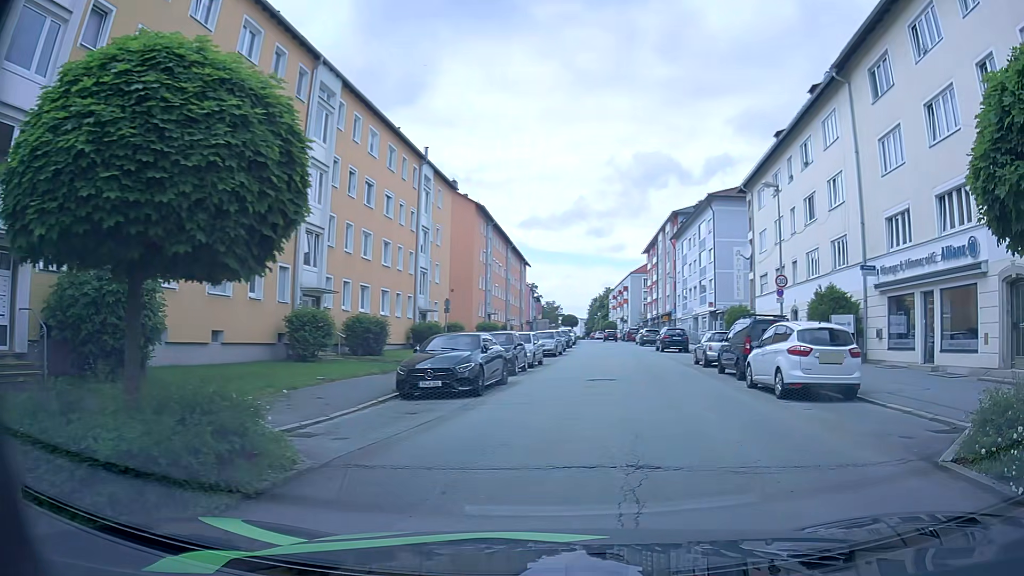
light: Day
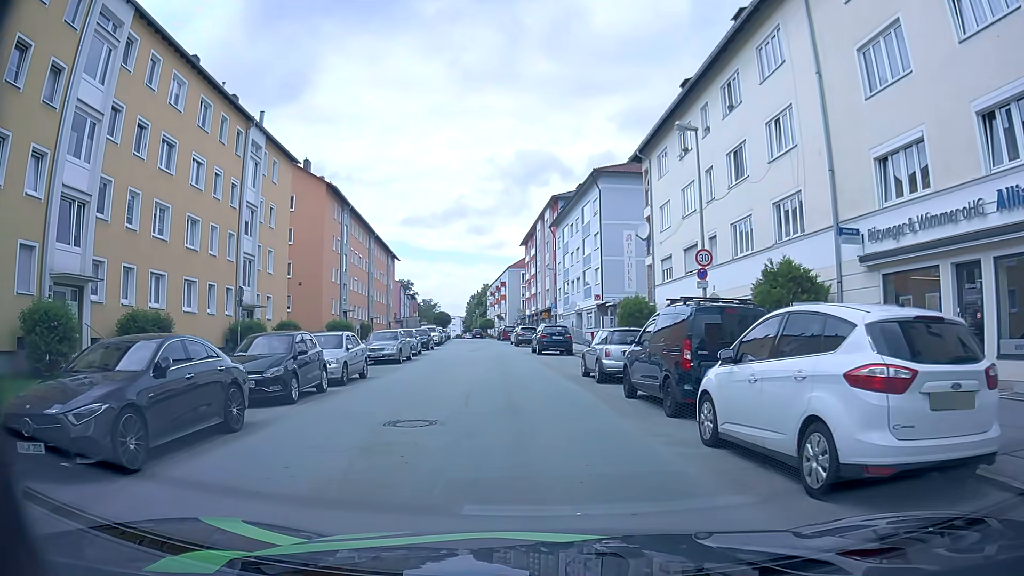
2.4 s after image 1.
(+1.4, +8.9) m; +9°
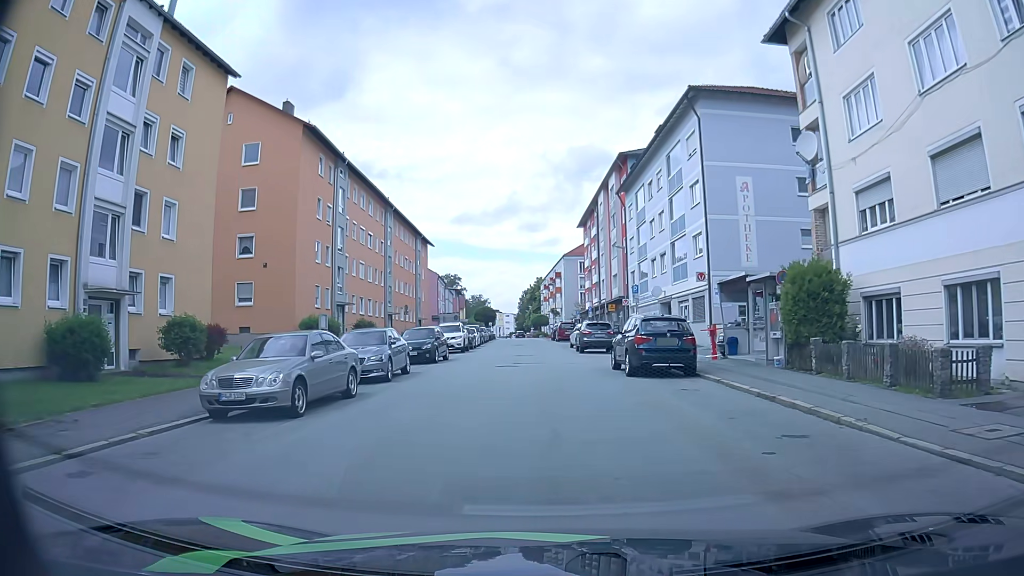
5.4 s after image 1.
(-0.8, +18.0) m; -4°
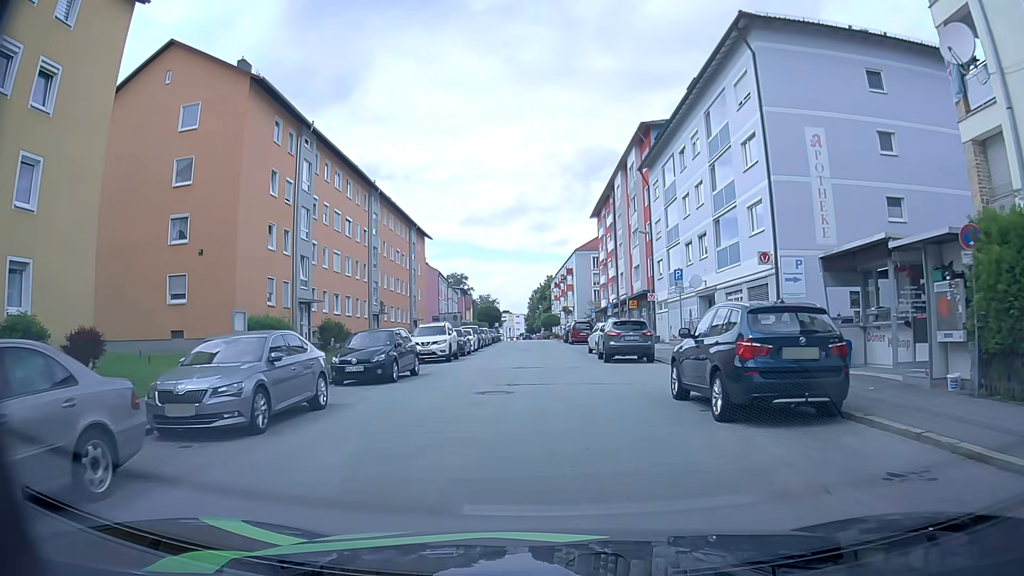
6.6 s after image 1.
(+0.1, +9.0) m; 0°
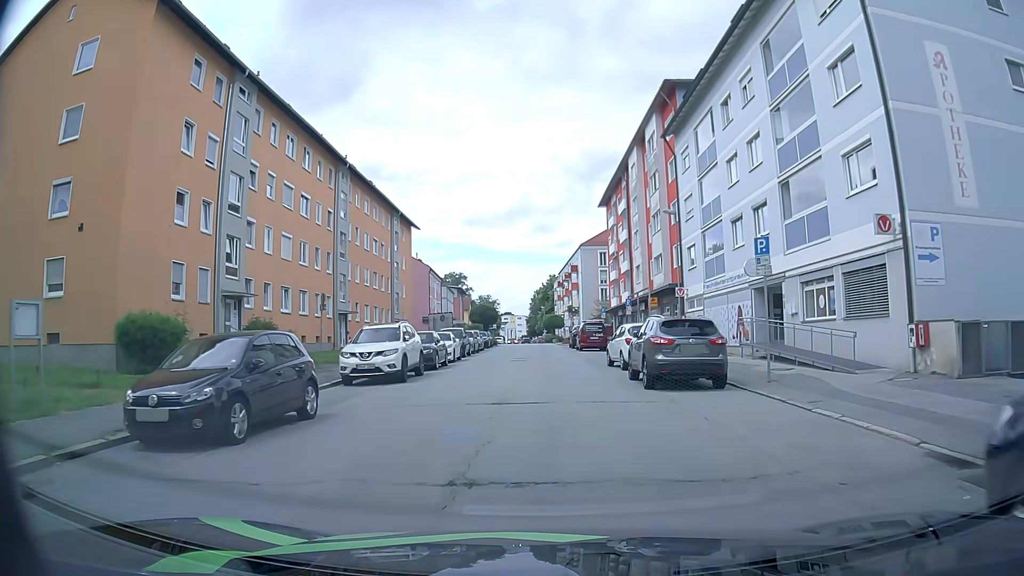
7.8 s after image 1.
(-0.2, +9.7) m; -1°
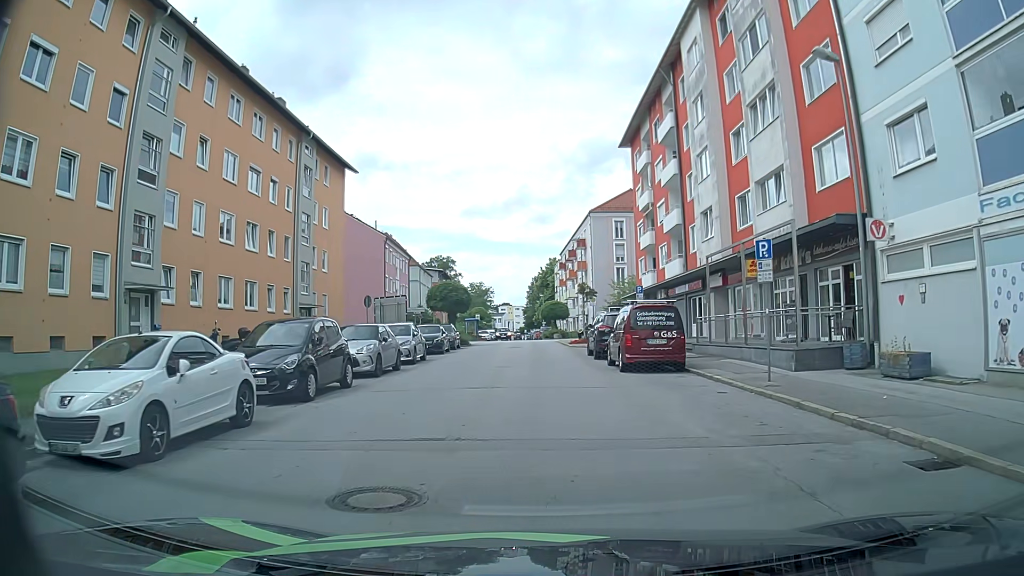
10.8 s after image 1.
(0.0, +23.7) m; 0°
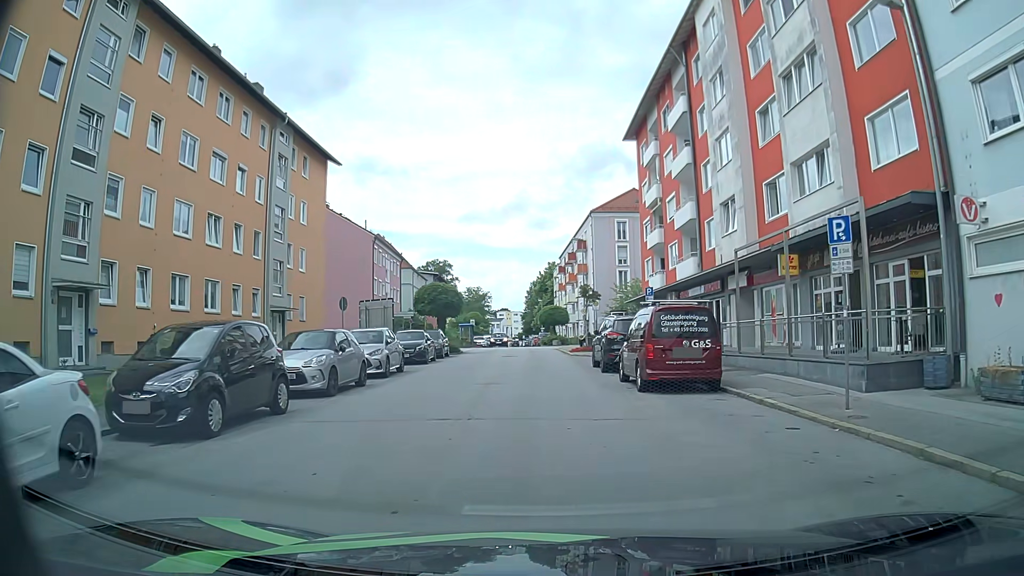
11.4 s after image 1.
(0.0, +3.9) m; +1°
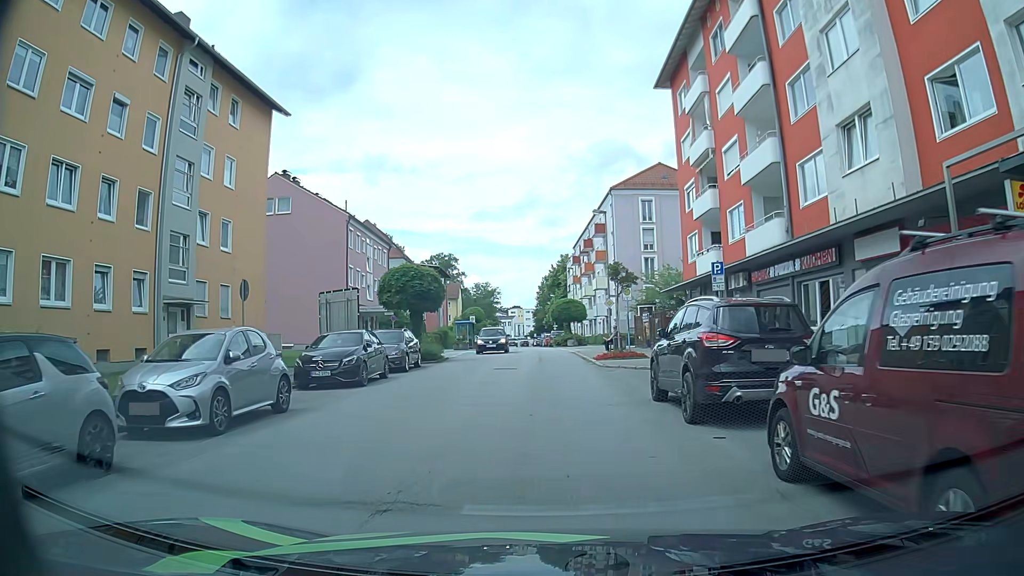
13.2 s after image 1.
(-0.2, +11.2) m; -3°
